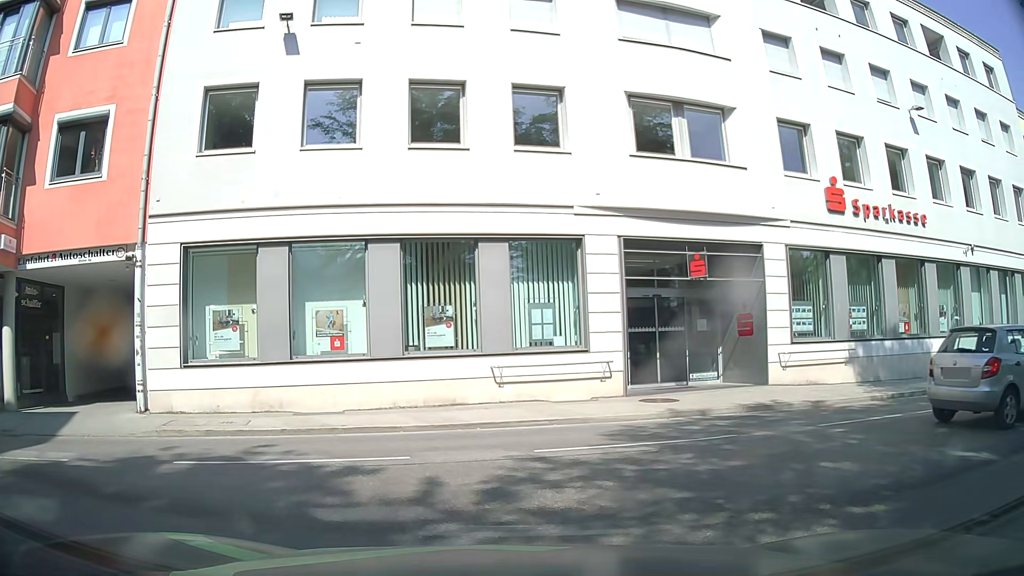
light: Day
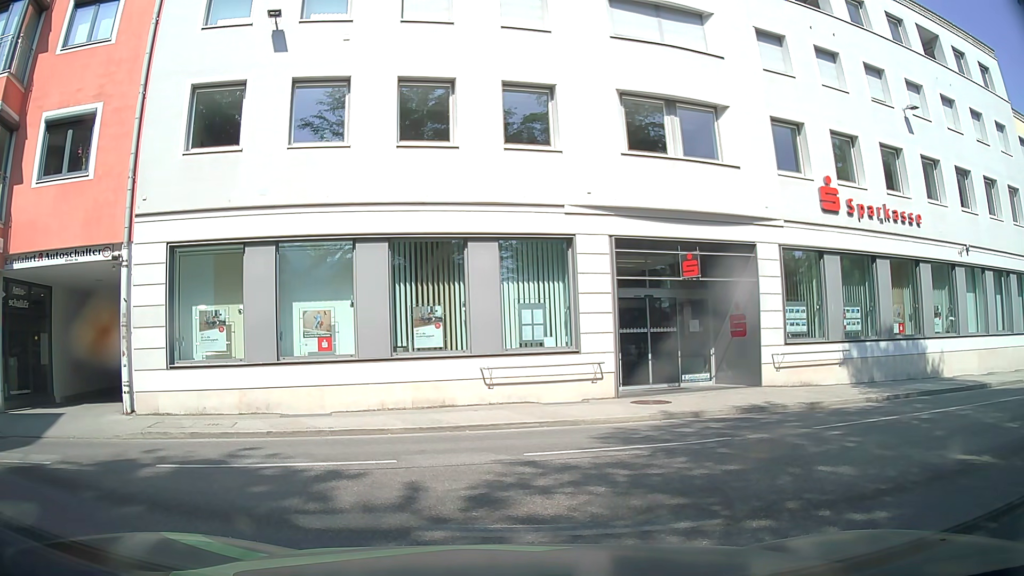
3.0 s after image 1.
(0.0, +0.3) m; 0°
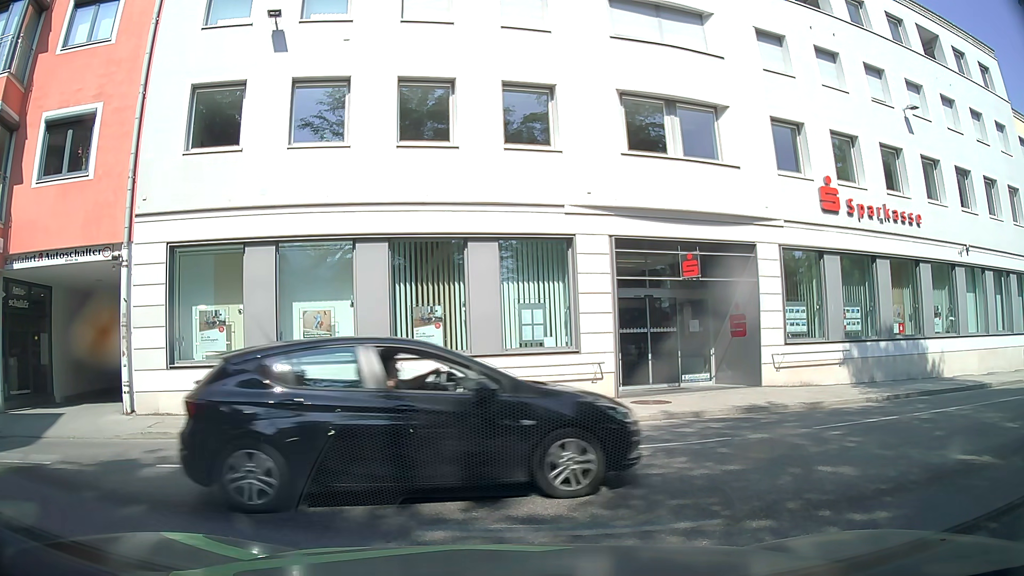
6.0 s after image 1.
(0.0, 0.0) m; 0°
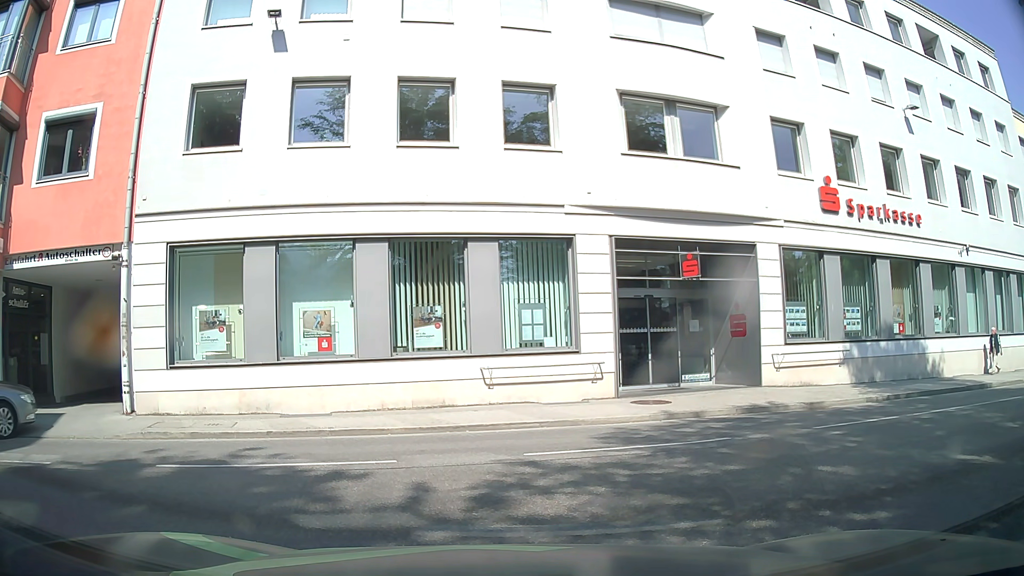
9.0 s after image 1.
(0.0, 0.0) m; 0°
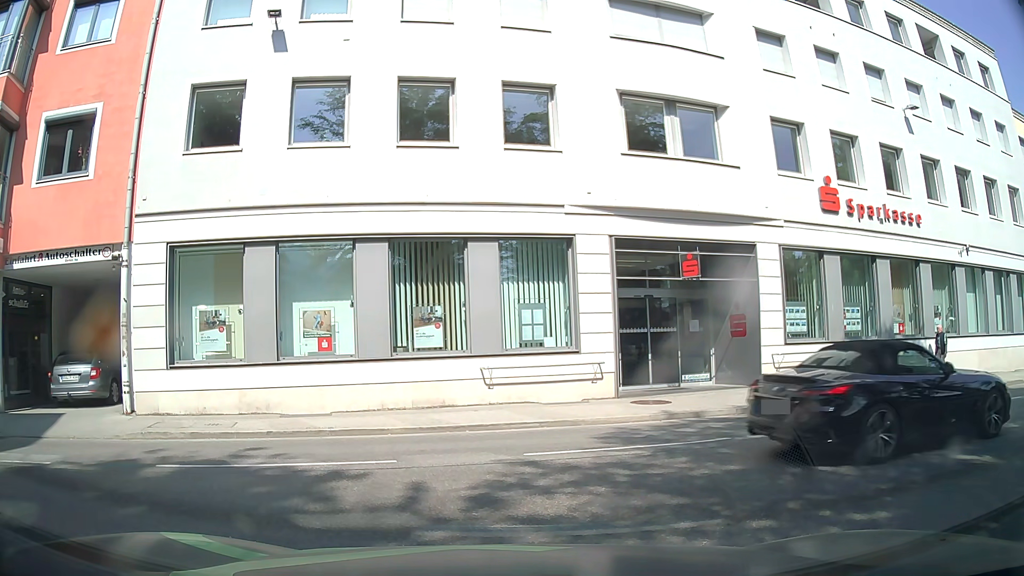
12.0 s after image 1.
(0.0, 0.0) m; 0°
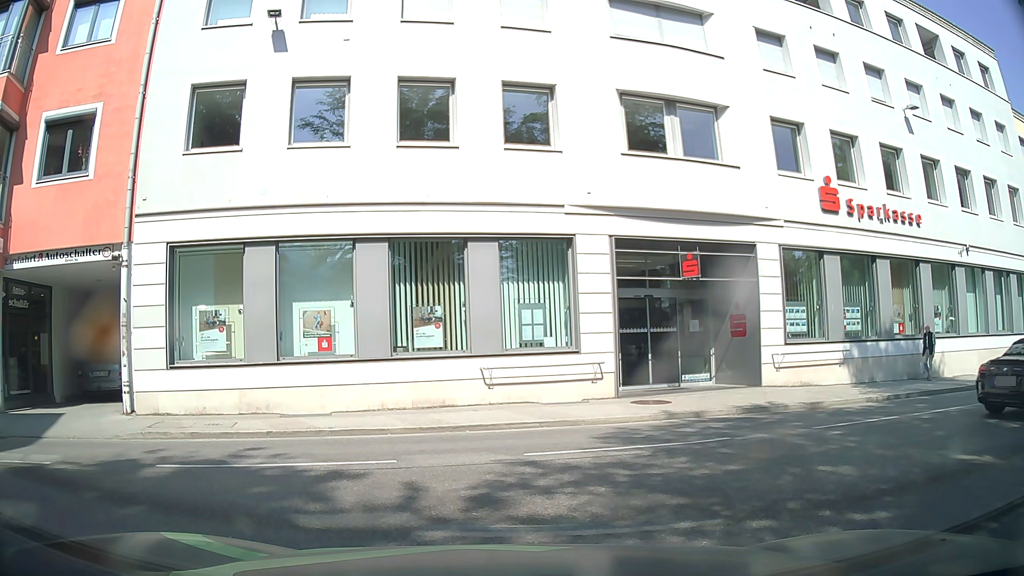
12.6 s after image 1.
(0.0, 0.0) m; 0°
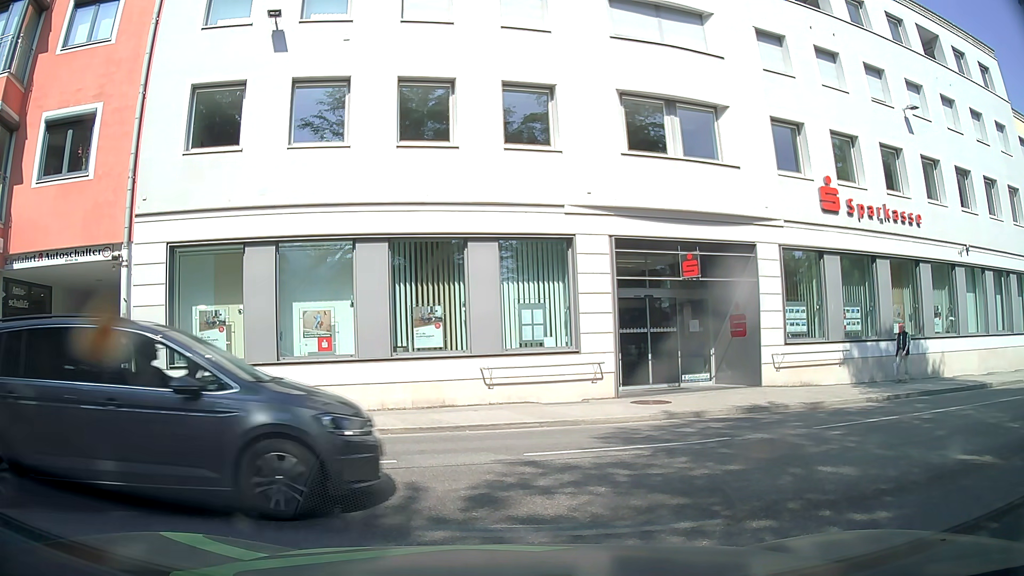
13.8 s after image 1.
(0.0, 0.0) m; 0°
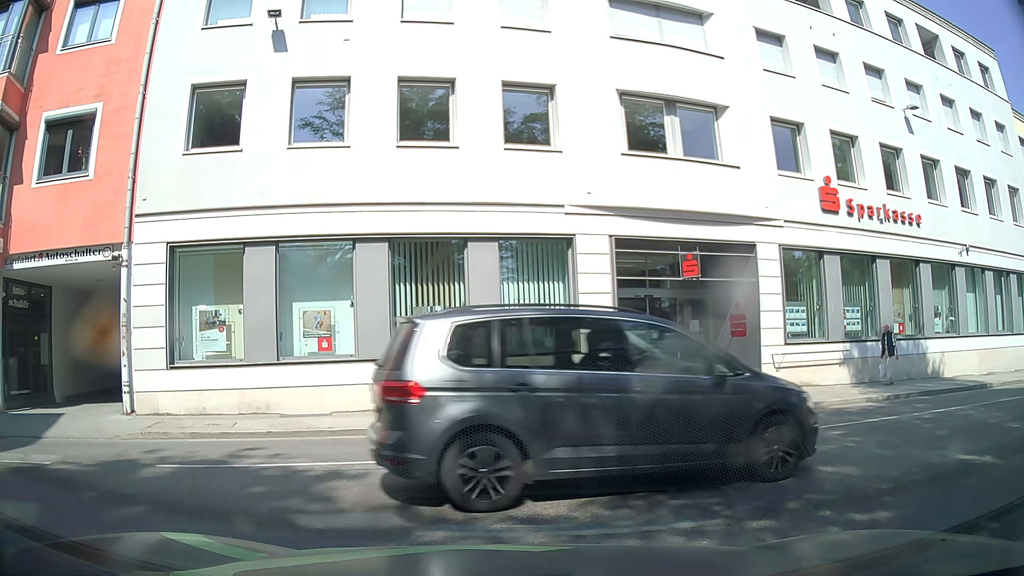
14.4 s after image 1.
(0.0, 0.0) m; 0°
